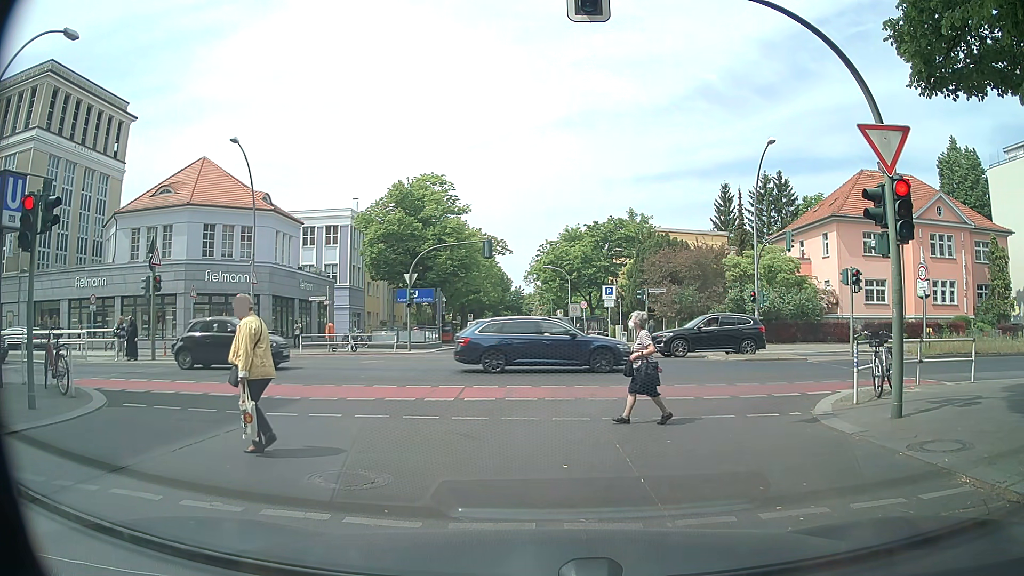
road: residential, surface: asphalt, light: Day
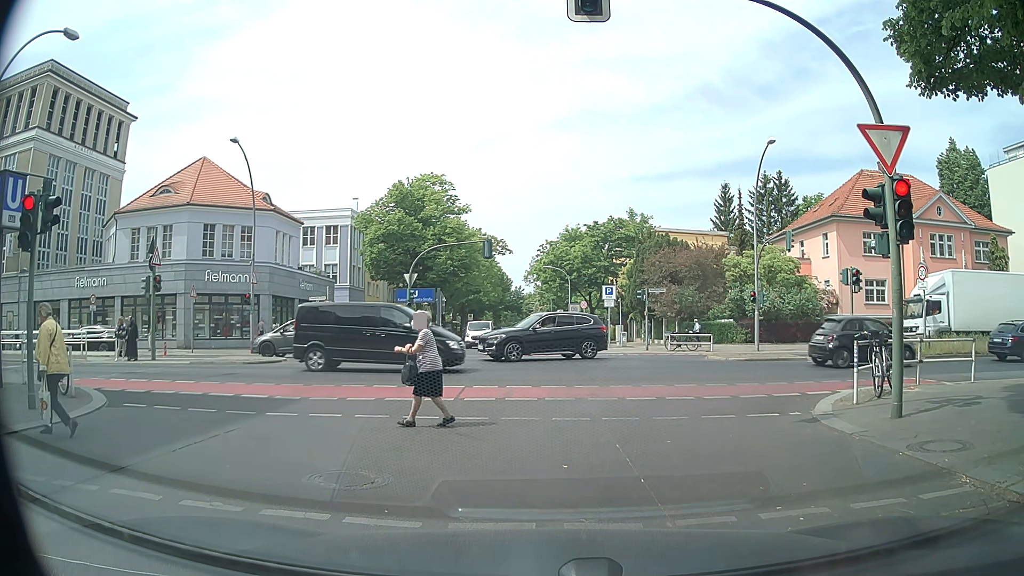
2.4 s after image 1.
(0.0, 0.0) m; 0°
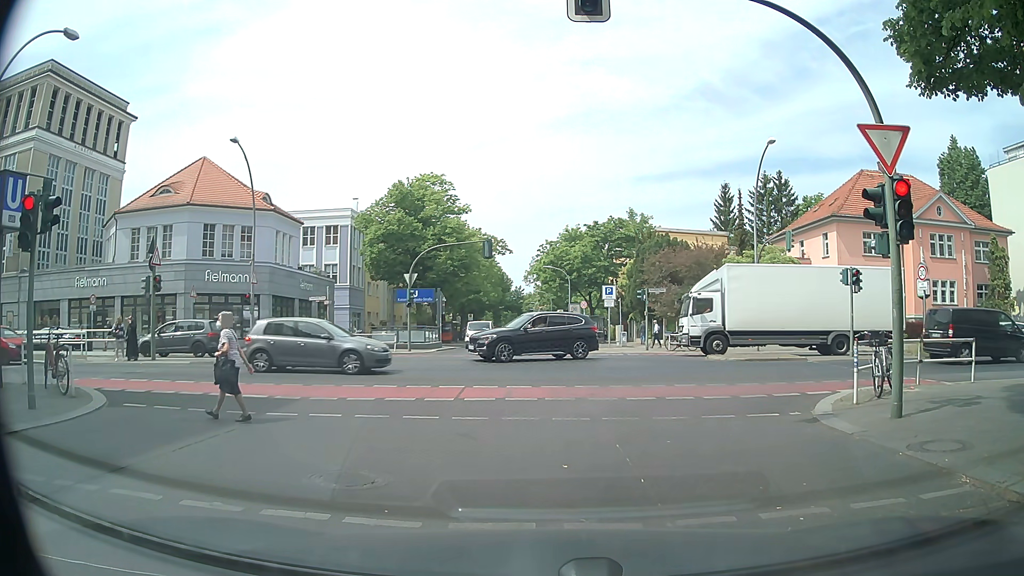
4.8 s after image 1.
(0.0, 0.0) m; 0°
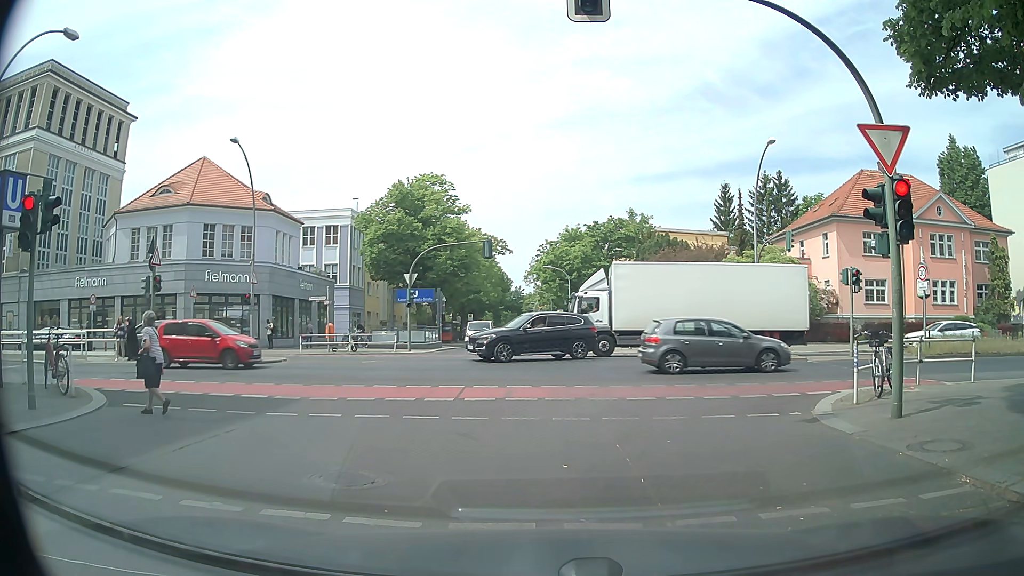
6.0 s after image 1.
(0.0, 0.0) m; 0°
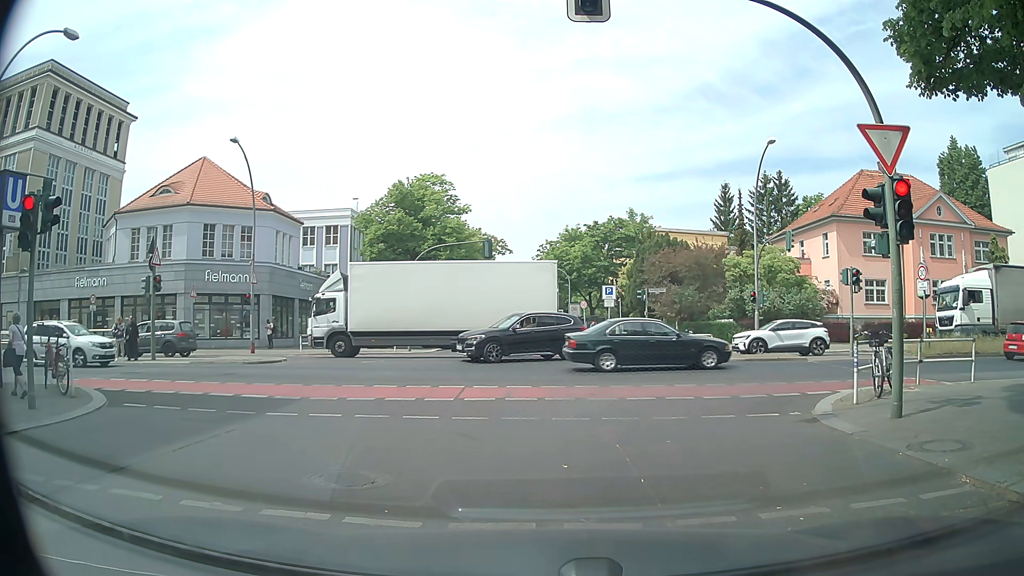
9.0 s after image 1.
(0.0, 0.0) m; 0°
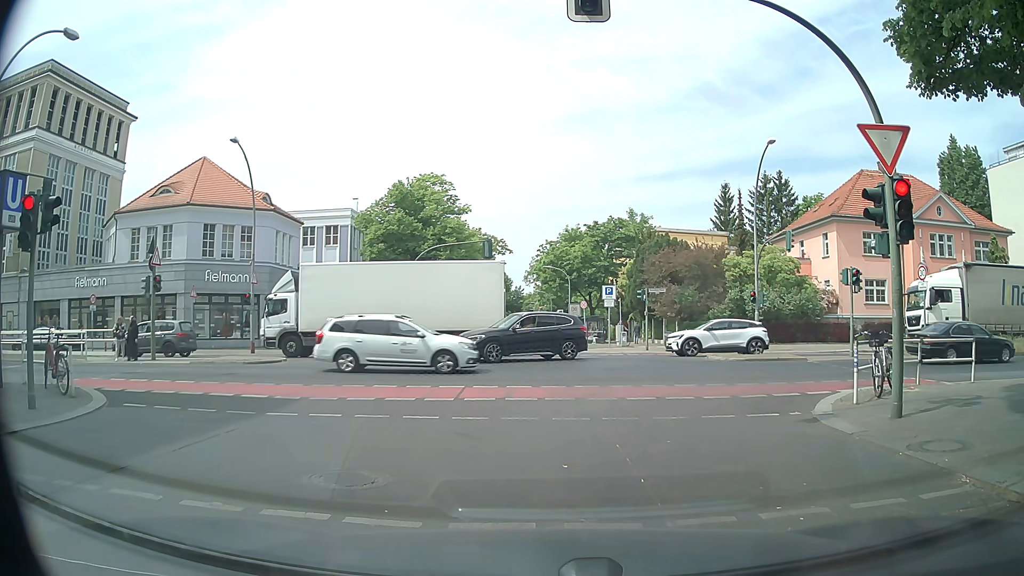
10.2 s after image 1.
(0.0, 0.0) m; 0°
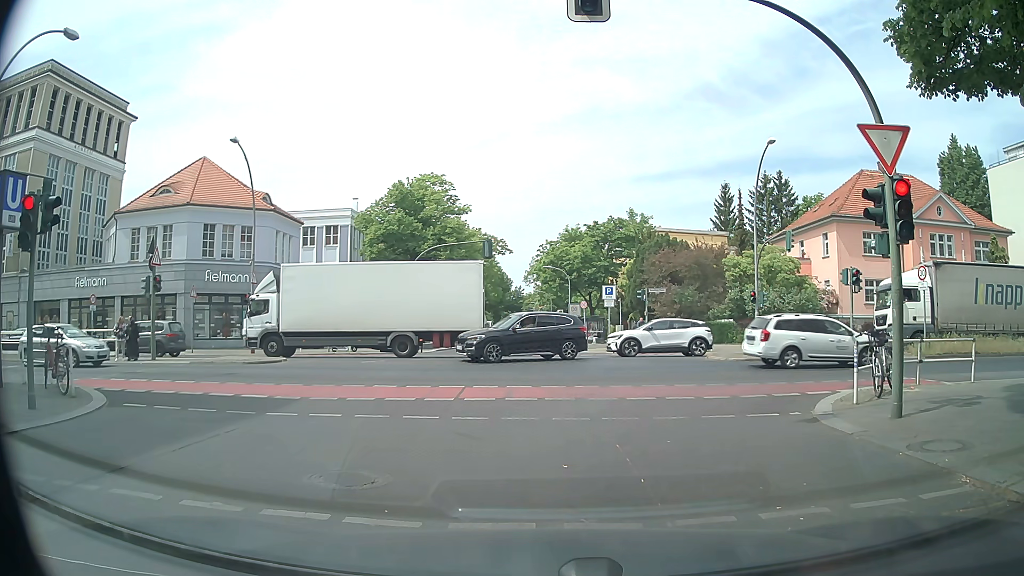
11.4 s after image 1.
(0.0, 0.0) m; 0°
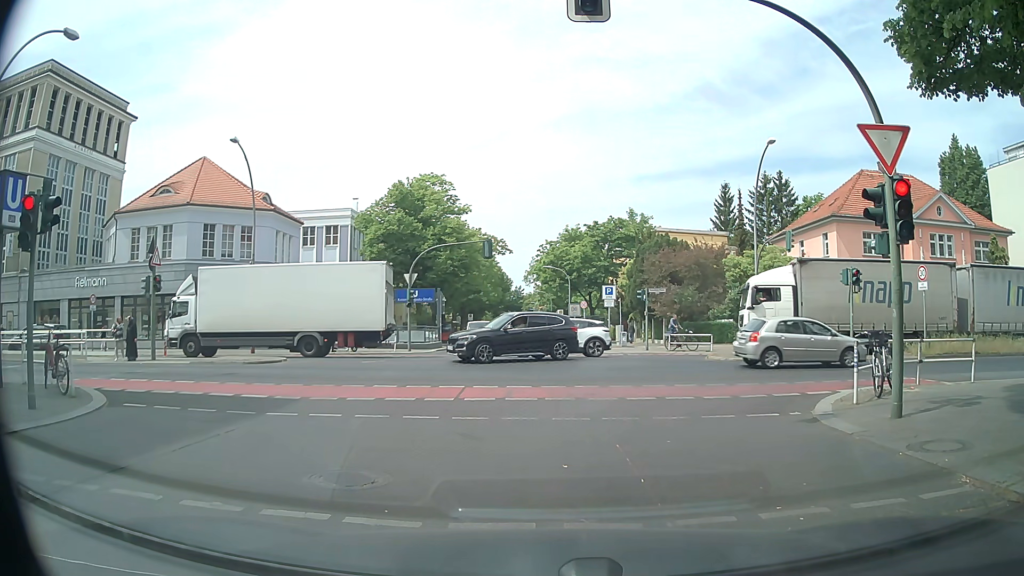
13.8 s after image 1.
(0.0, 0.0) m; 0°
